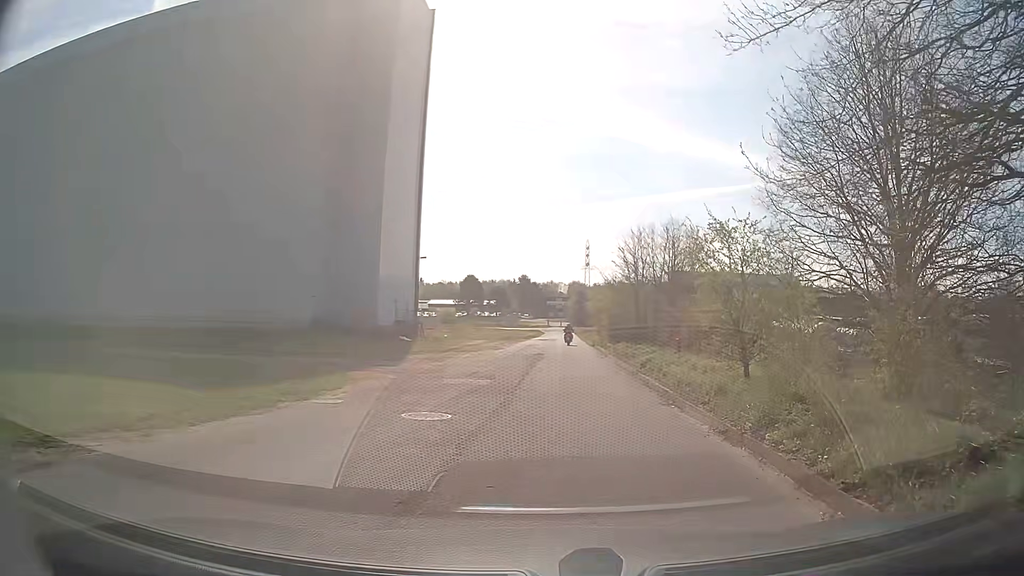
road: service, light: Day
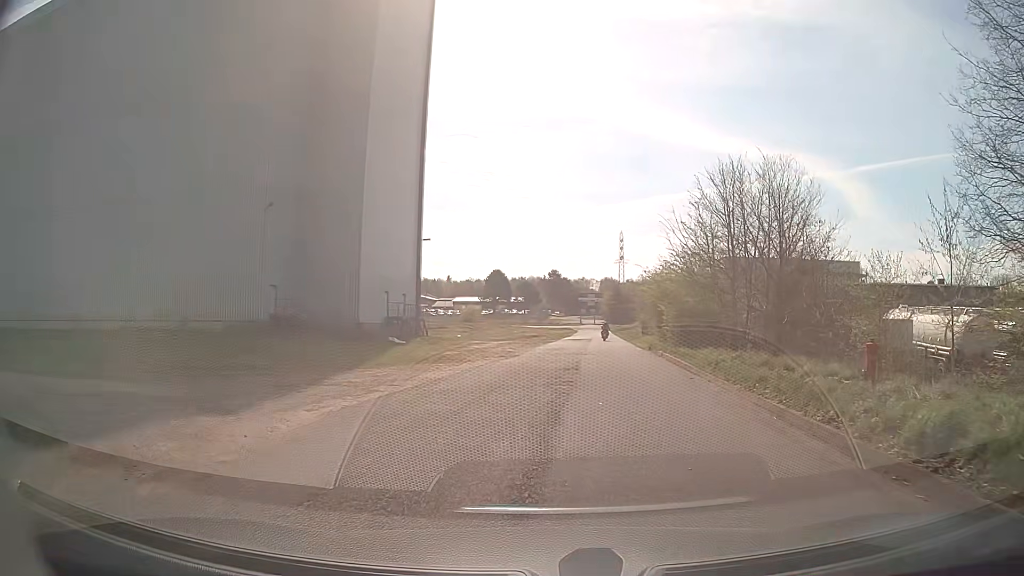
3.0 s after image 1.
(-0.1, +14.9) m; -3°
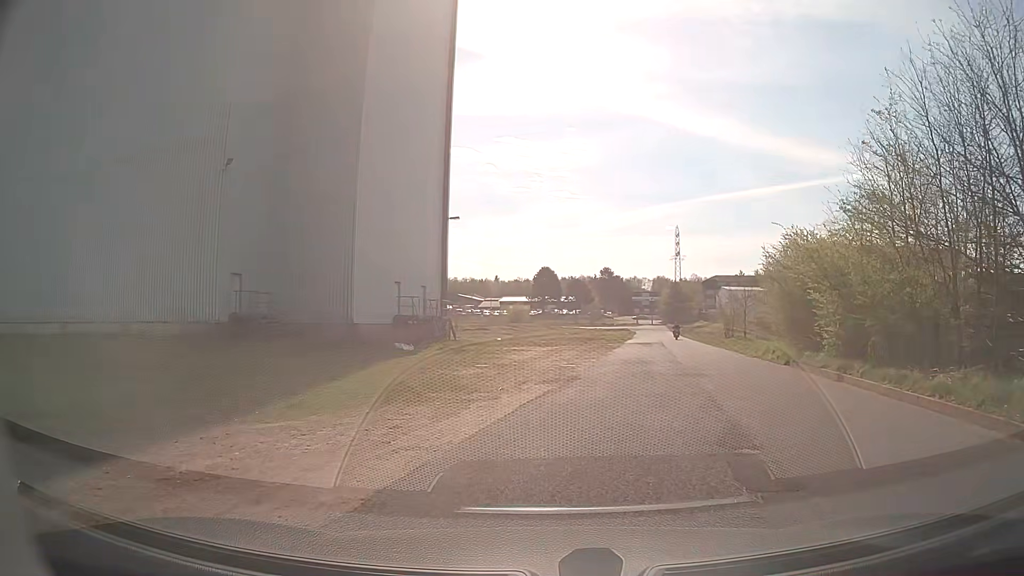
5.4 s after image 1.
(-0.6, +13.0) m; -4°
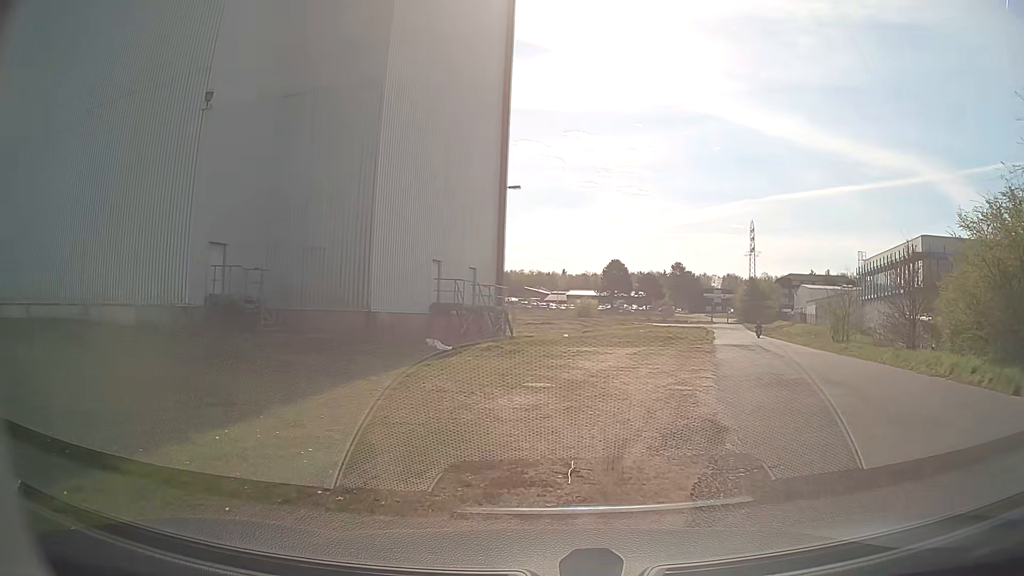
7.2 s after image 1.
(-0.4, +8.6) m; -6°
